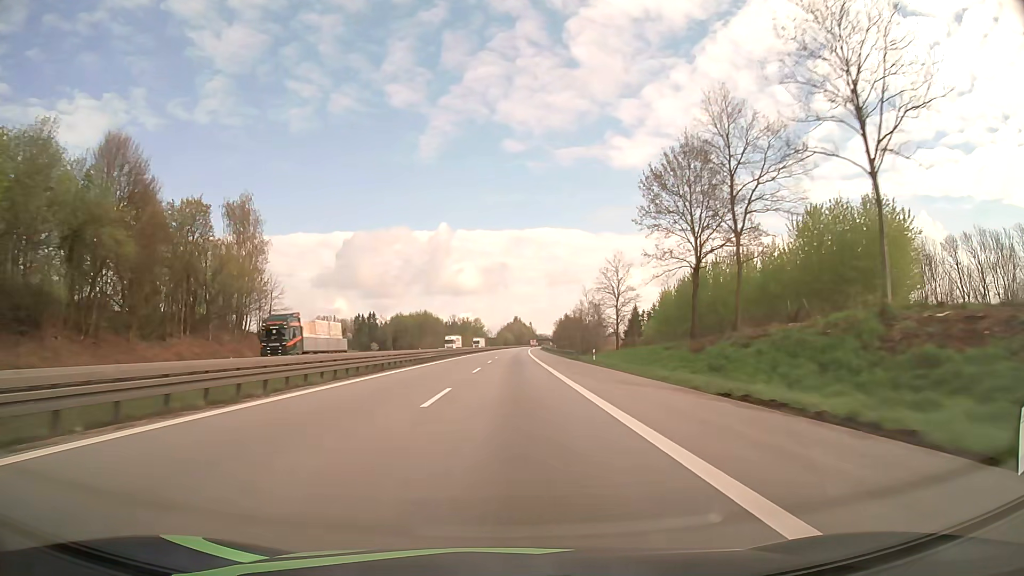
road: motorway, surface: asphalt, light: Day
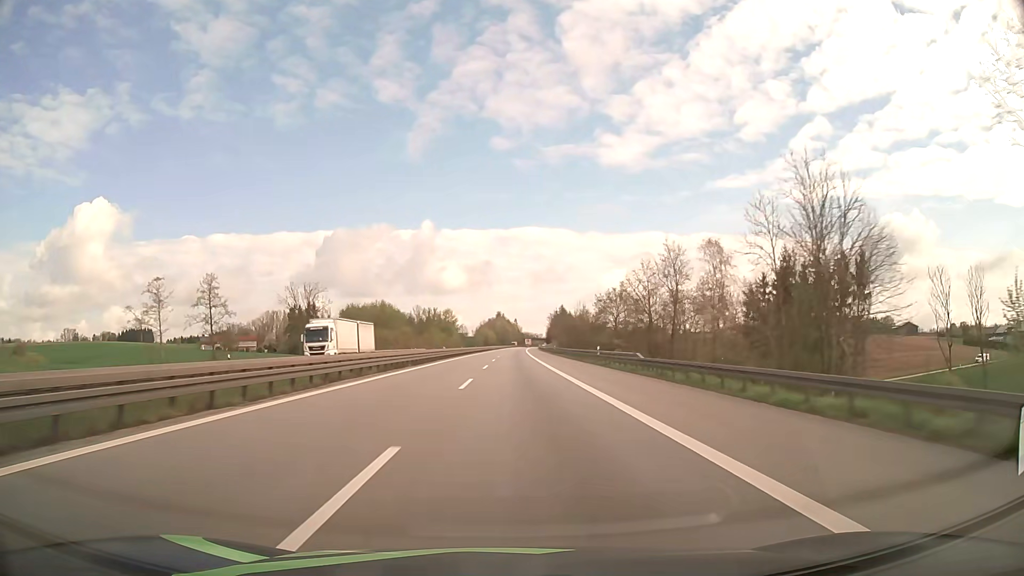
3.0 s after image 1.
(+1.2, +102.7) m; +2°
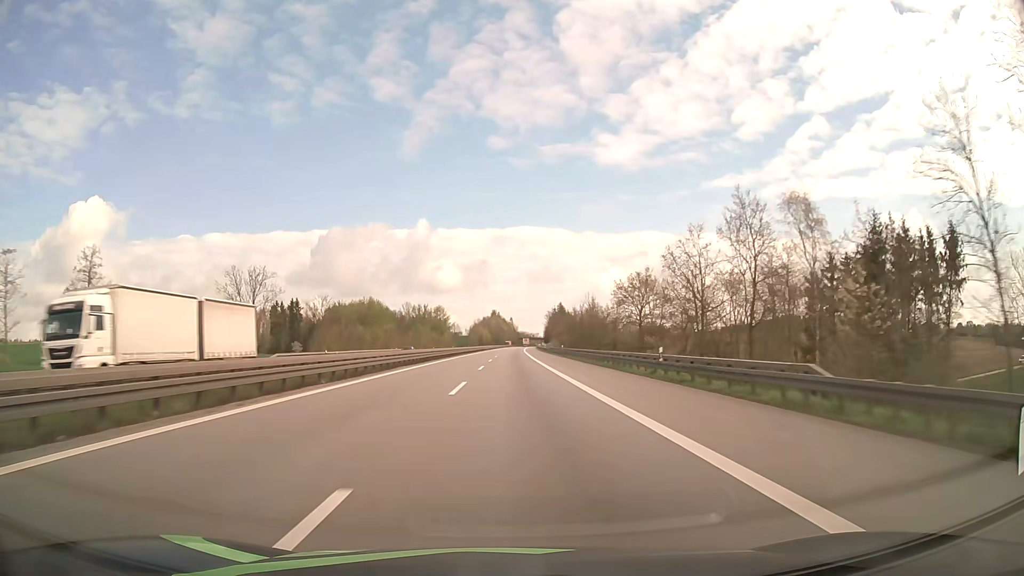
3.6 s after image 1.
(+0.1, +20.6) m; 0°
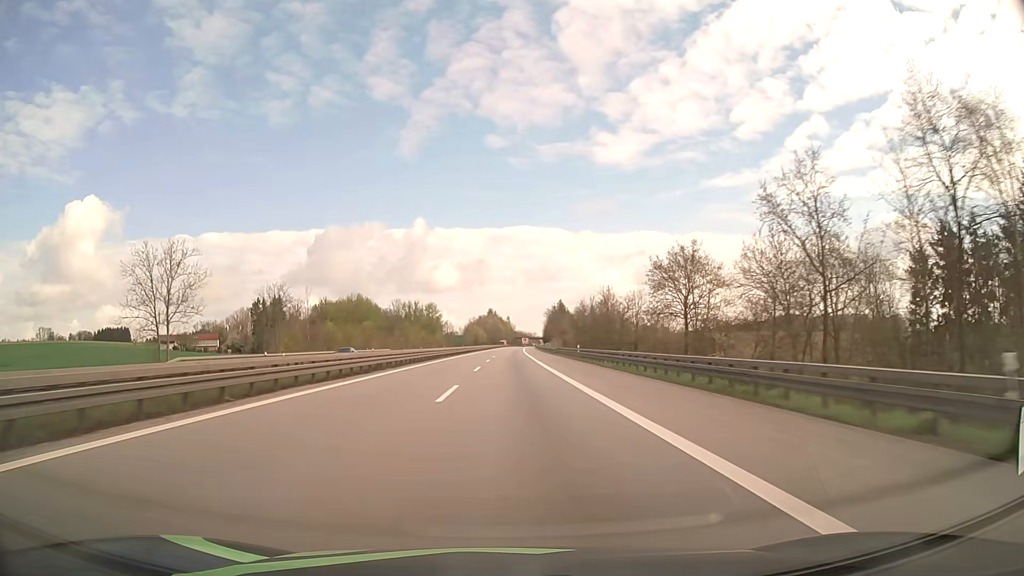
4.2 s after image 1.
(+0.1, +20.6) m; 0°
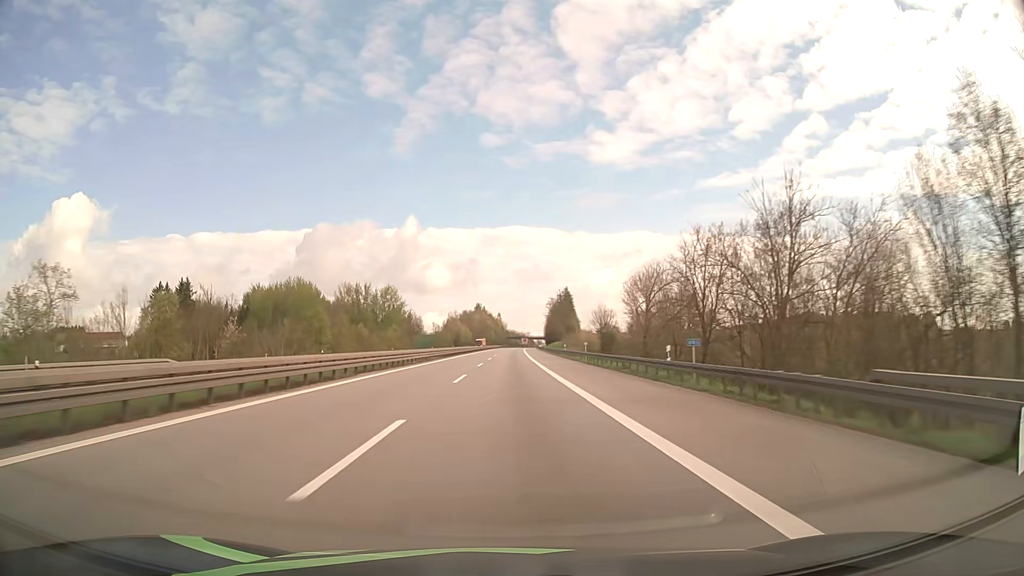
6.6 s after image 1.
(+0.6, +82.4) m; +1°
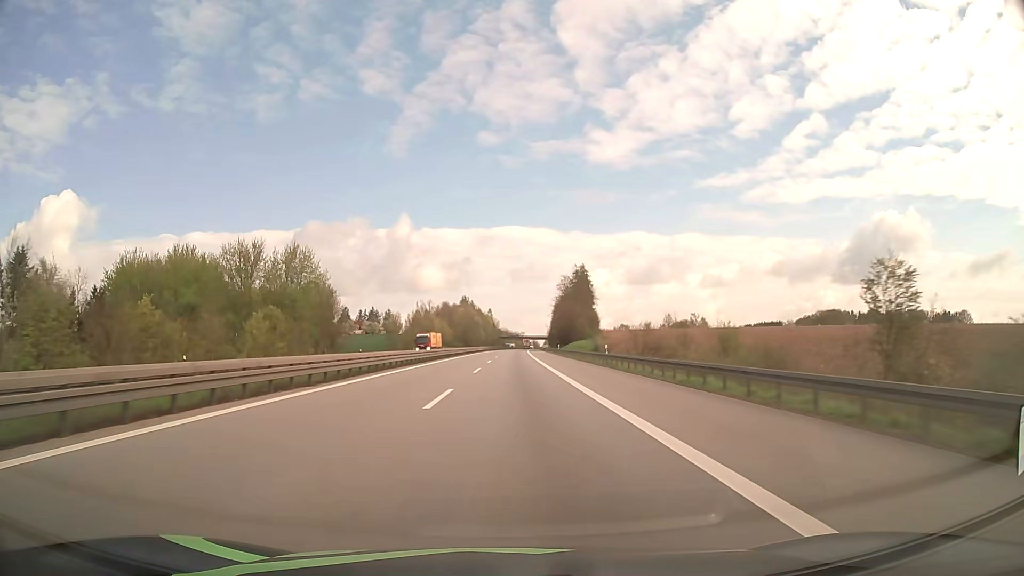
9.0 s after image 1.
(+0.4, +82.6) m; +1°
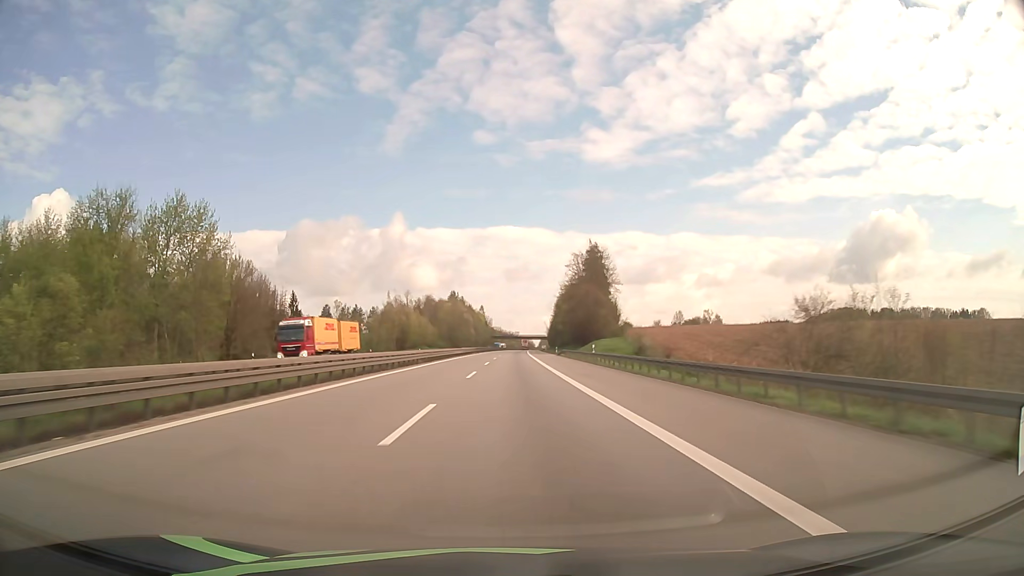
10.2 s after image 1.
(+0.2, +41.3) m; +1°
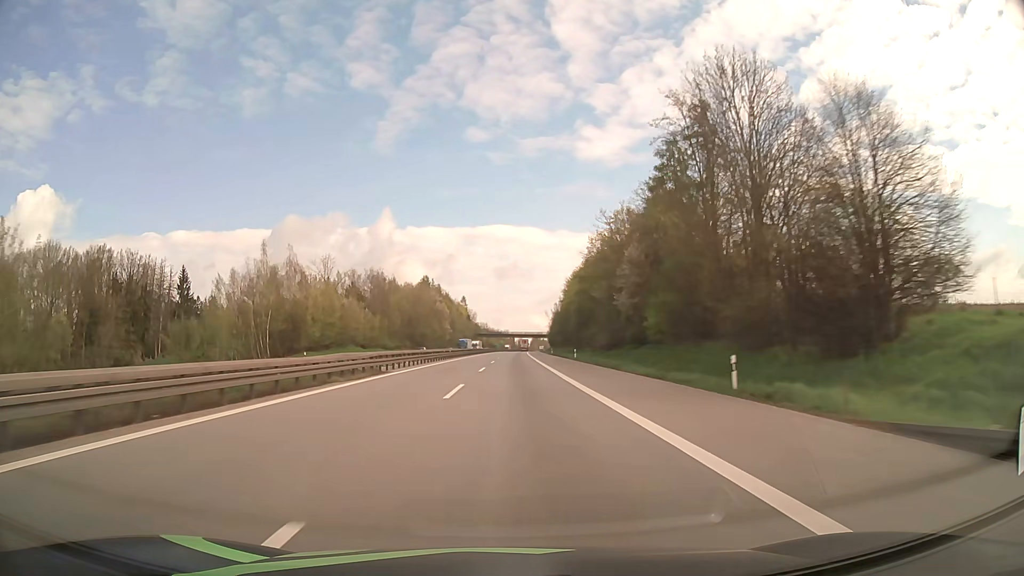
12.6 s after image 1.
(+0.6, +82.7) m; +1°
(0, +10) (0, +20) (0, +30) (0, +40) (0, +50) (0, +60) (+1, +70) (+1, +80) (+1, +90) (+1, +100) m
